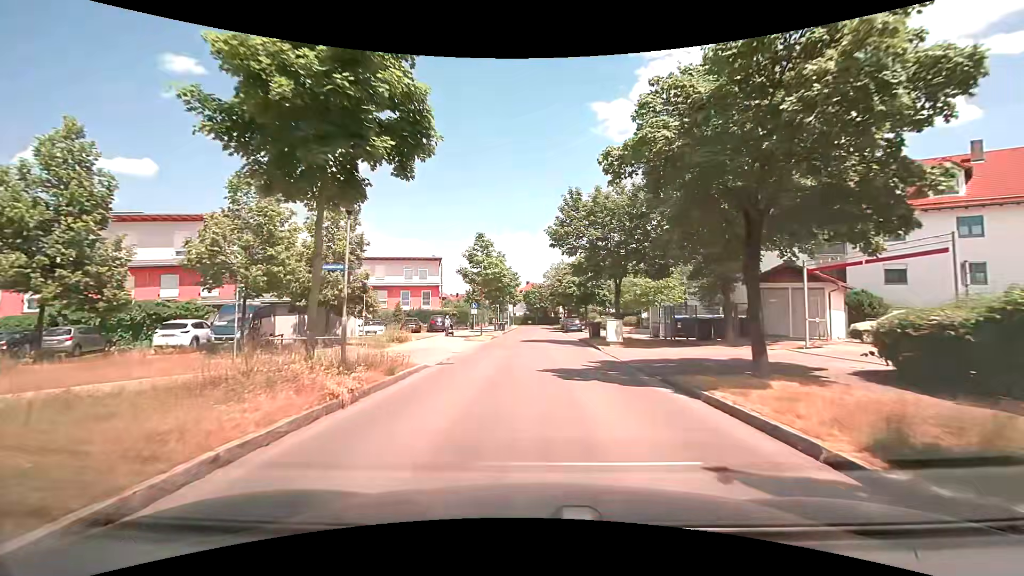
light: Day
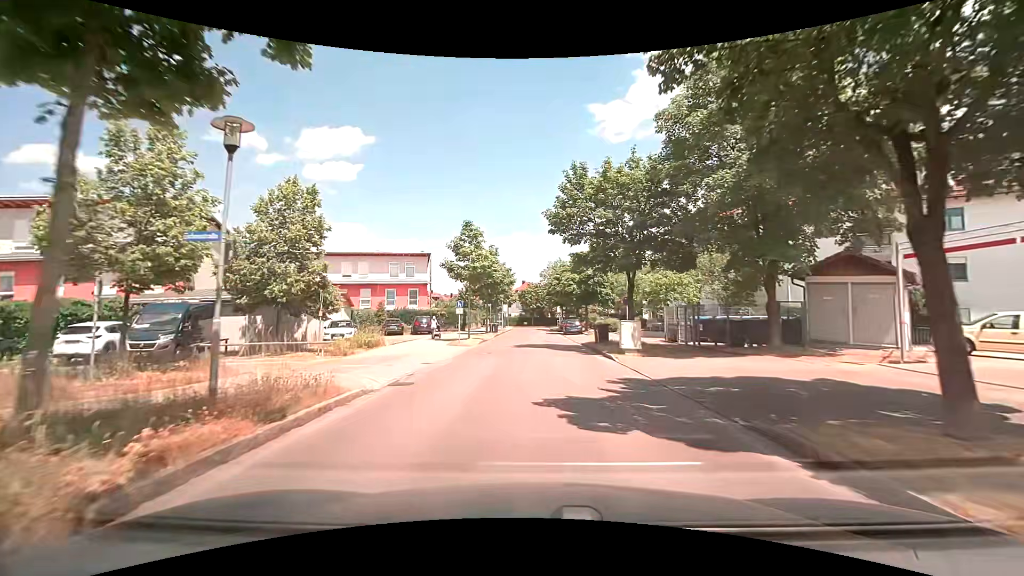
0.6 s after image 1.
(0.0, +4.9) m; +1°
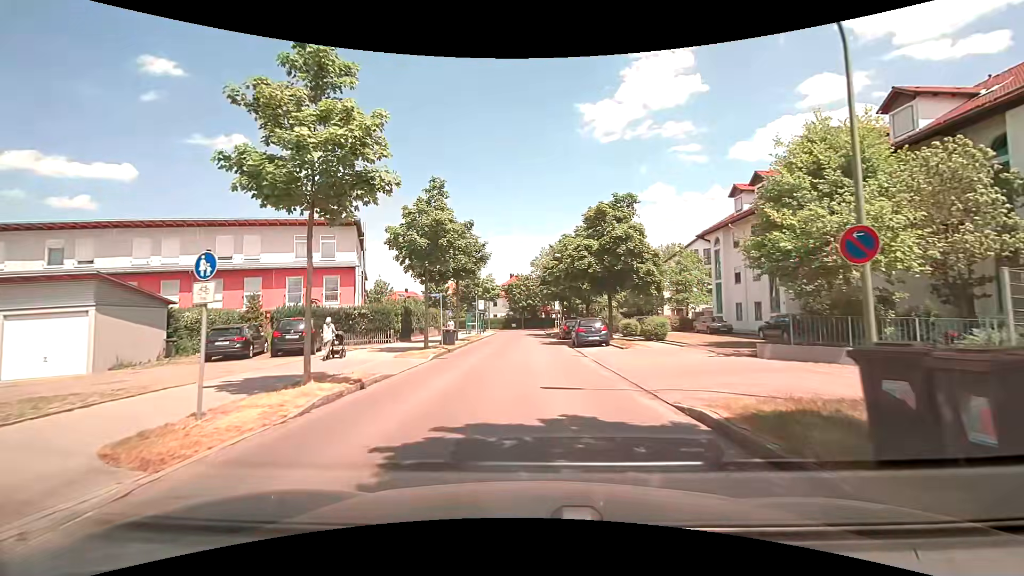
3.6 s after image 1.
(+0.3, +21.5) m; +1°
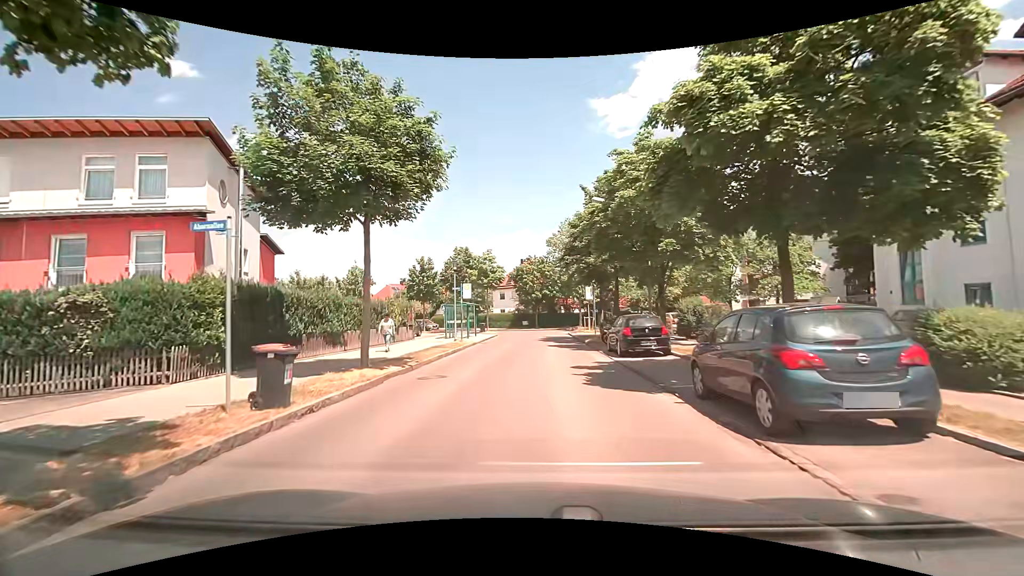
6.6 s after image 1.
(-0.4, +19.7) m; -3°
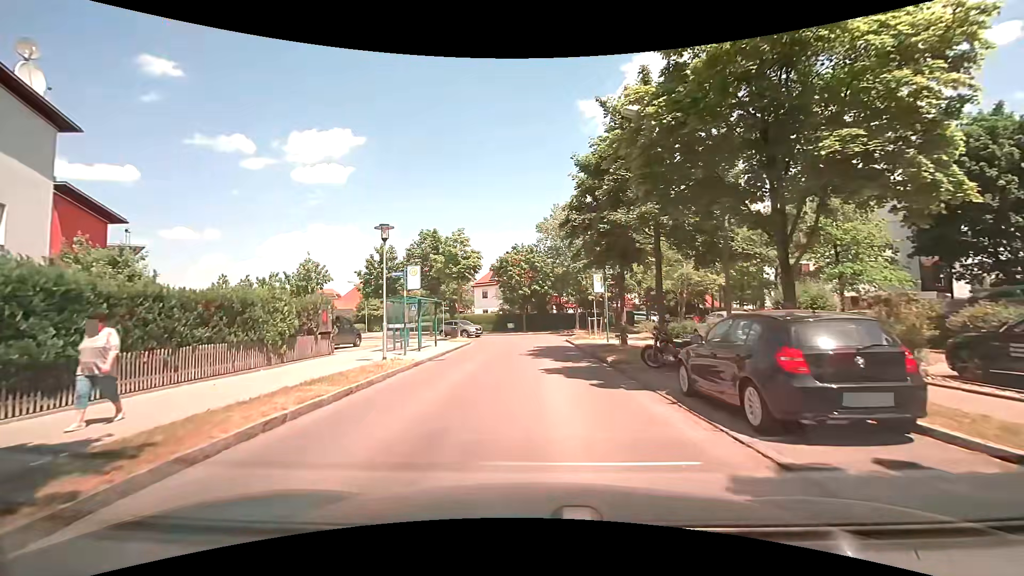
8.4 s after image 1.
(+0.2, +11.1) m; +3°
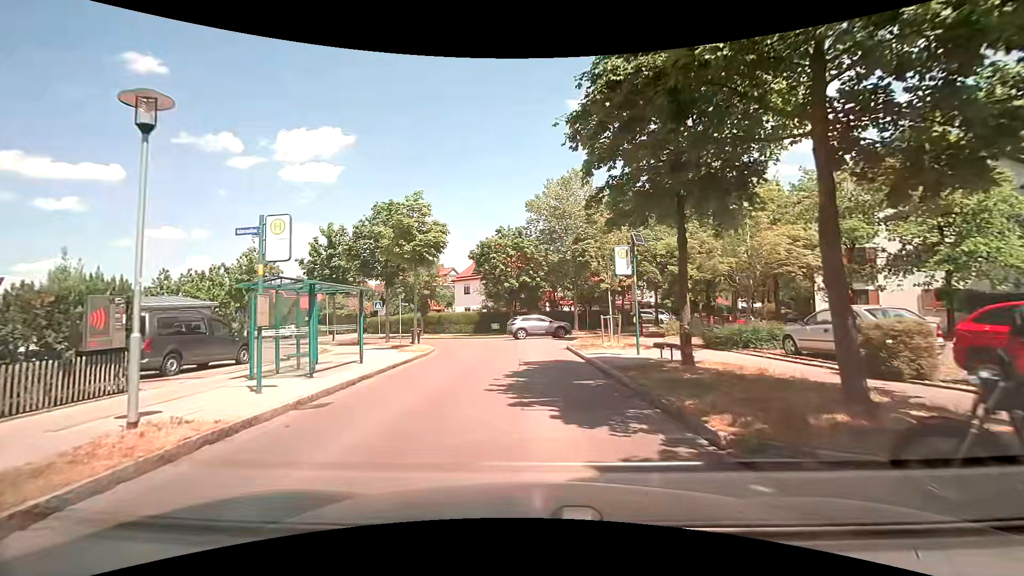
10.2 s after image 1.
(-0.1, +9.5) m; -1°
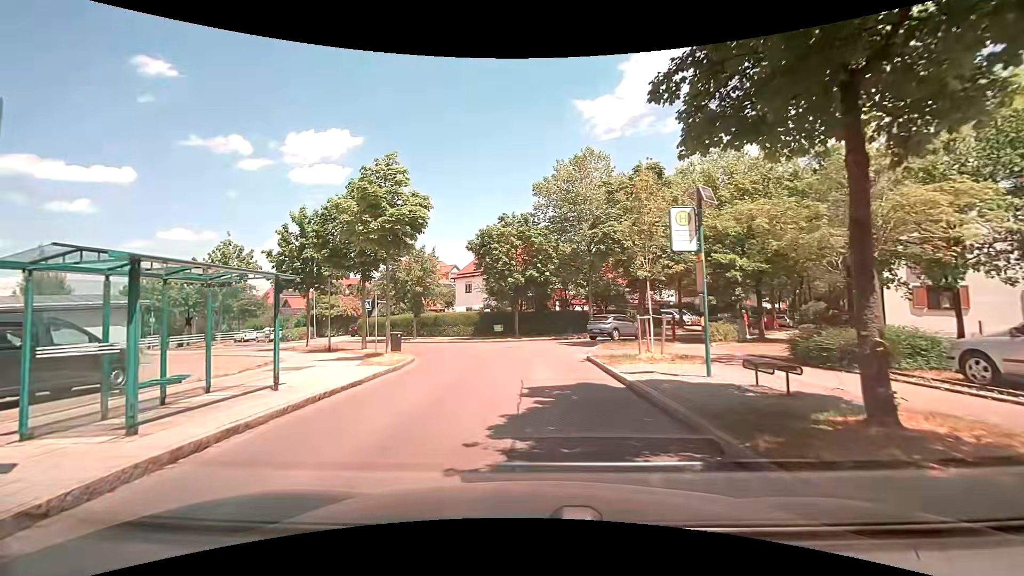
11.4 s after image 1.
(0.0, +5.6) m; +1°
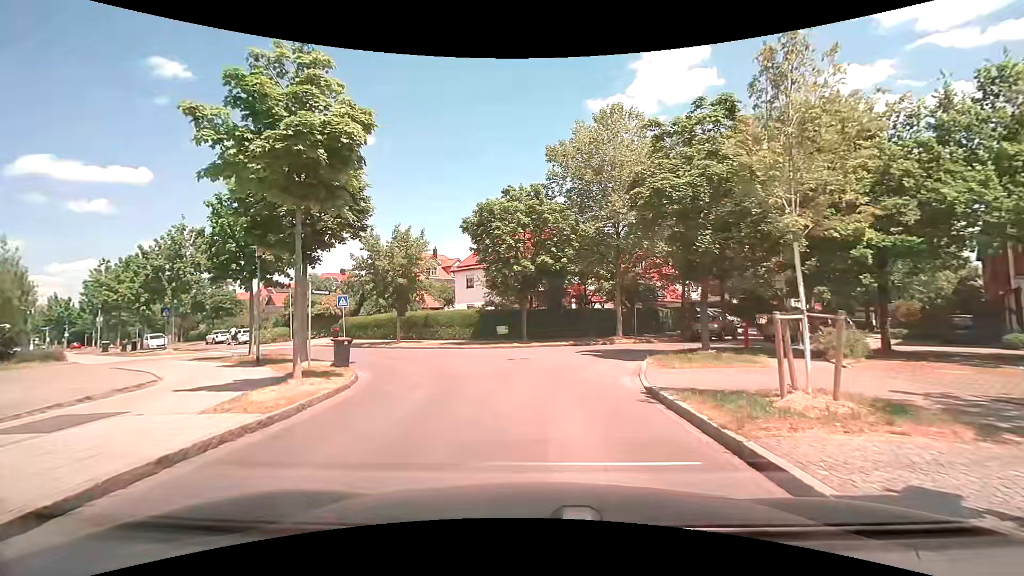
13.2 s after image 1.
(-0.2, +7.7) m; -2°
(0, +10) (-1, +20) (-7, +28) (-15, +34) (-23, +40) (-31, +46) (-39, +53) (-46, +59) (-54, +65) (-62, +71) m
